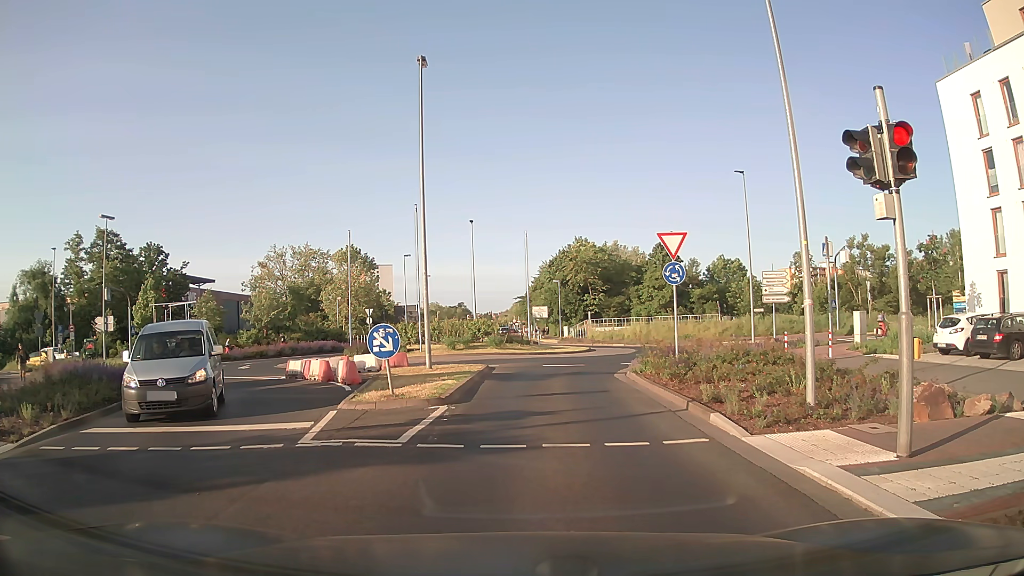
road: secondary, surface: asphalt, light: Day
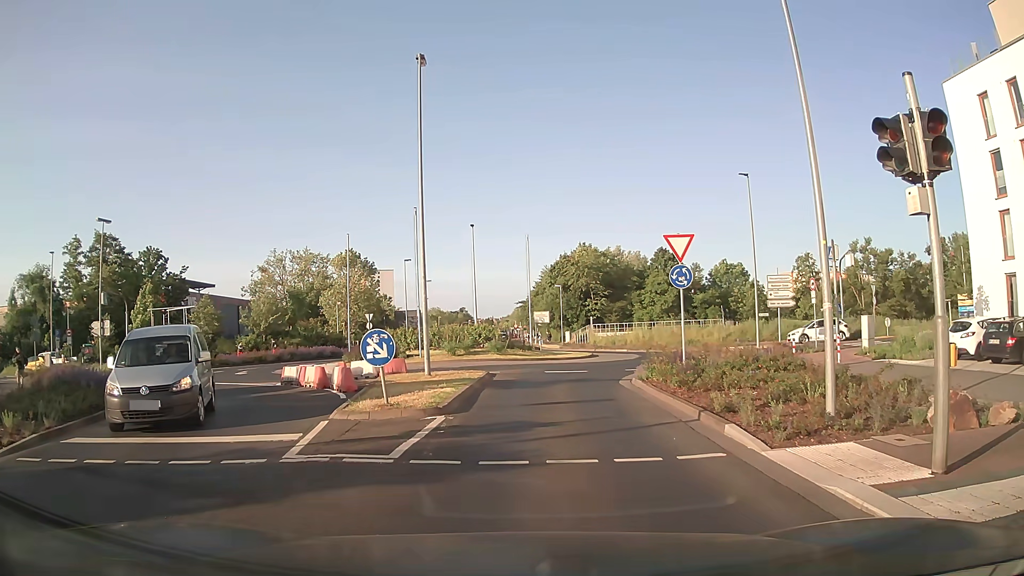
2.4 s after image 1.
(0.0, +0.7) m; -1°
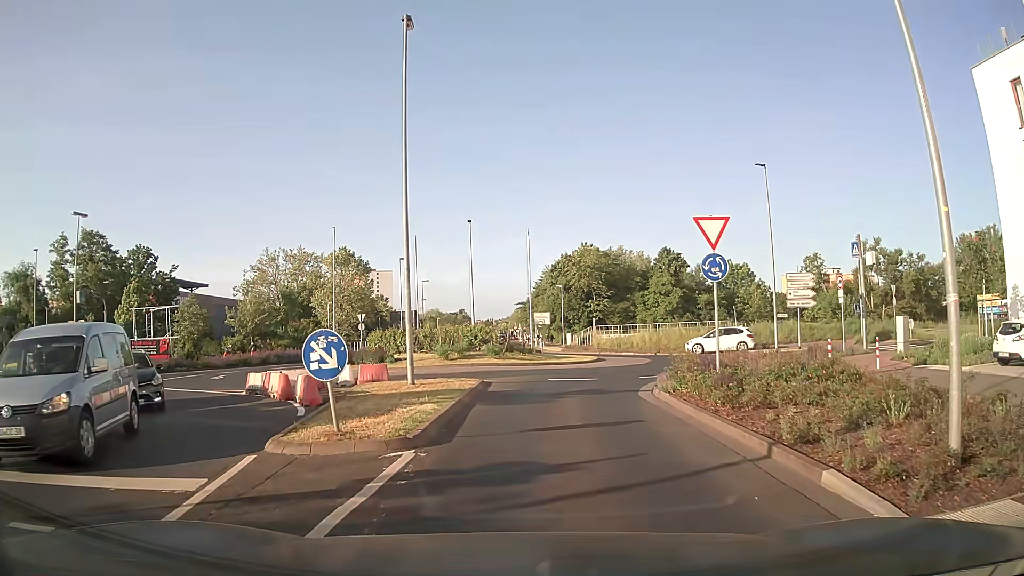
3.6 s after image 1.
(0.0, +3.3) m; 0°
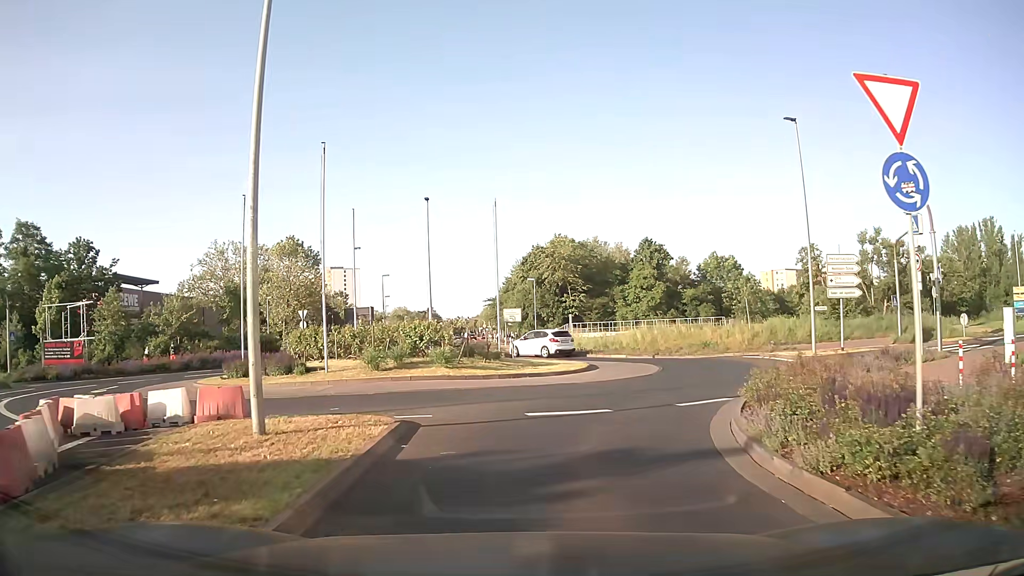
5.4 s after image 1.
(+0.3, +8.8) m; +3°
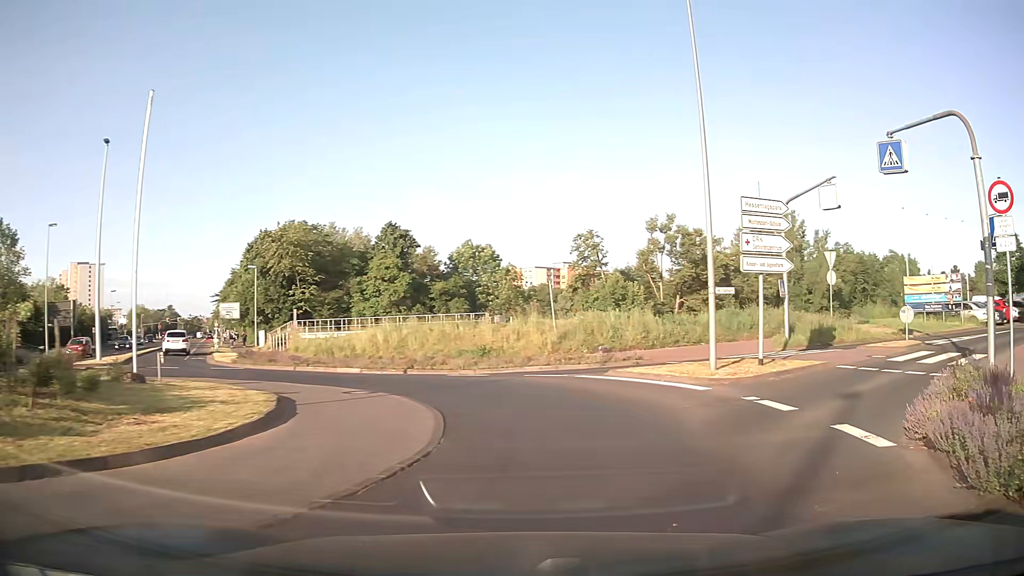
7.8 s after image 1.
(+1.7, +13.8) m; +23°
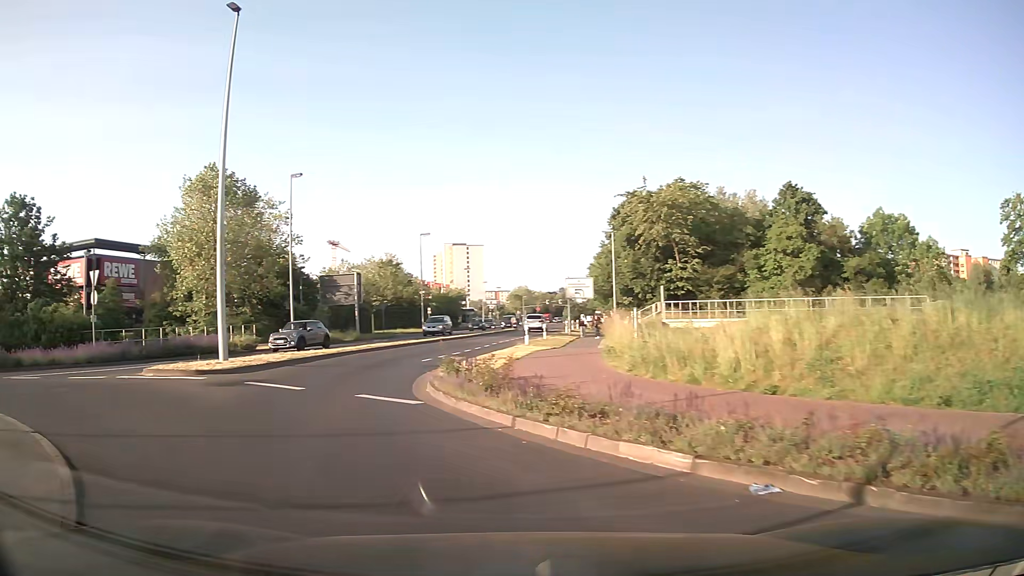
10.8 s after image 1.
(-2.5, +16.6) m; -36°
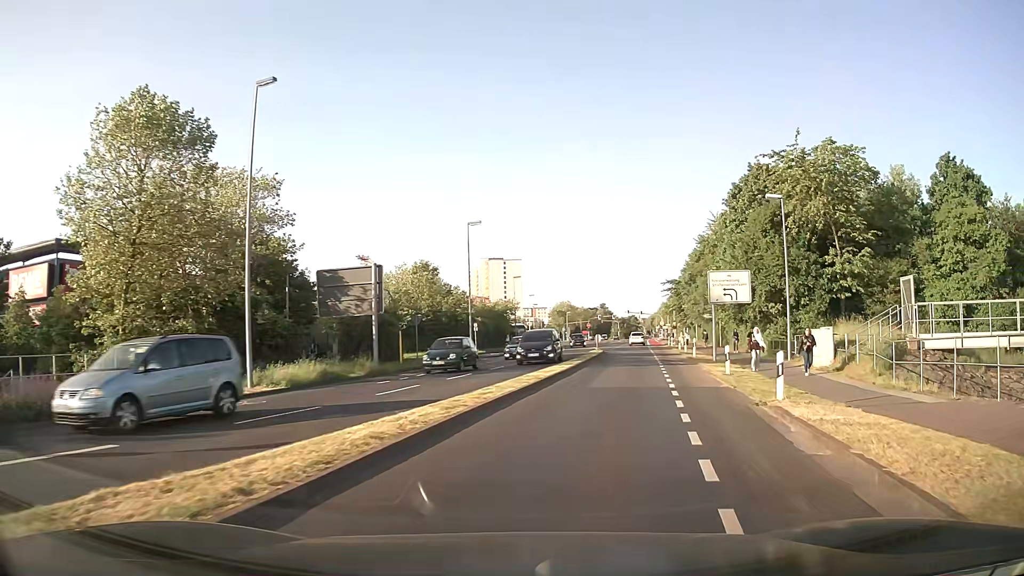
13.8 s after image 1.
(-3.4, +19.3) m; -1°
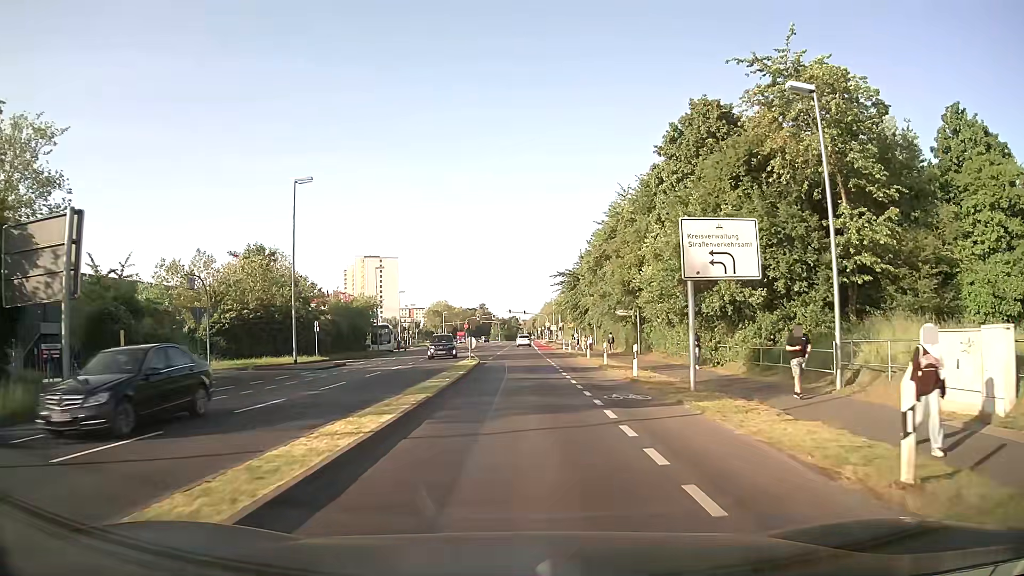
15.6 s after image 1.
(+1.7, +15.8) m; +9°
